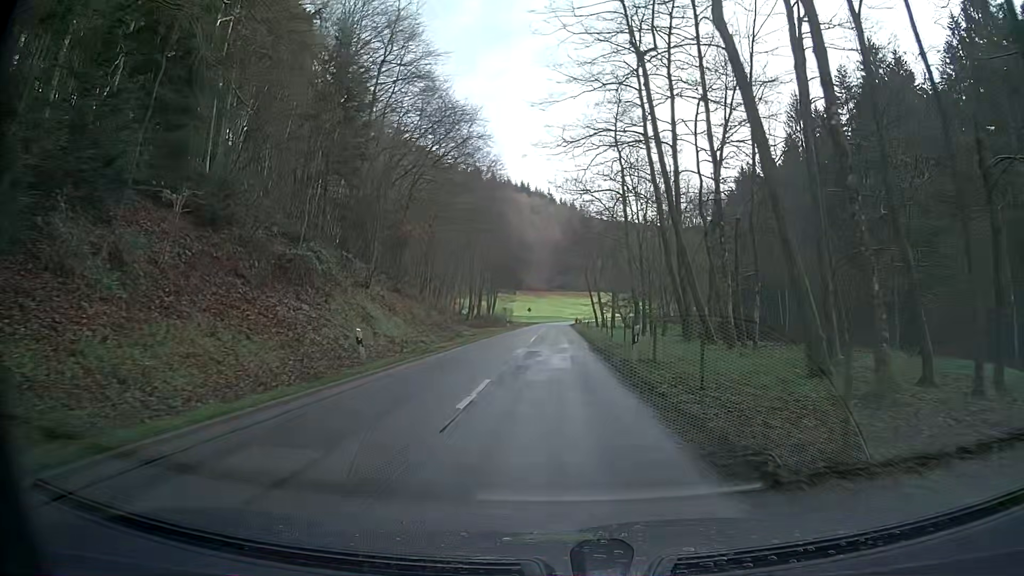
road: tertiary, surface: asphalt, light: Day
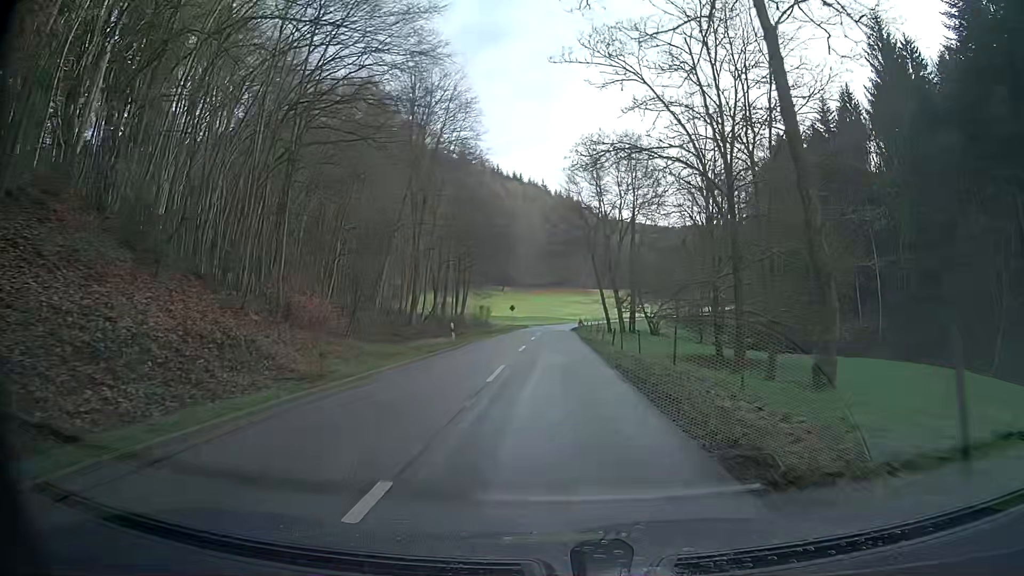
(+0.5, +33.0) m; +1°
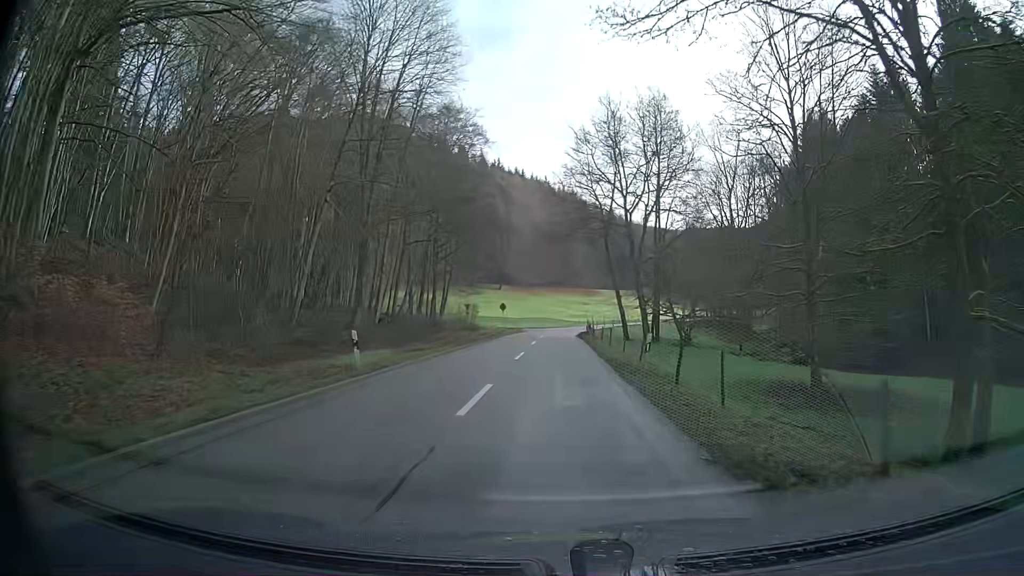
(0.0, +16.4) m; 0°
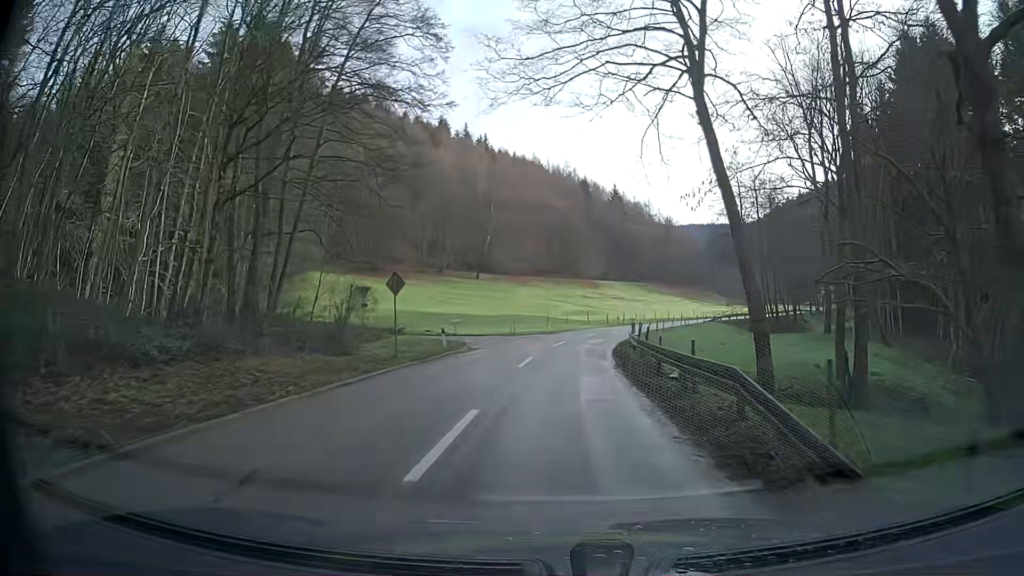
(+0.2, +40.7) m; +1°
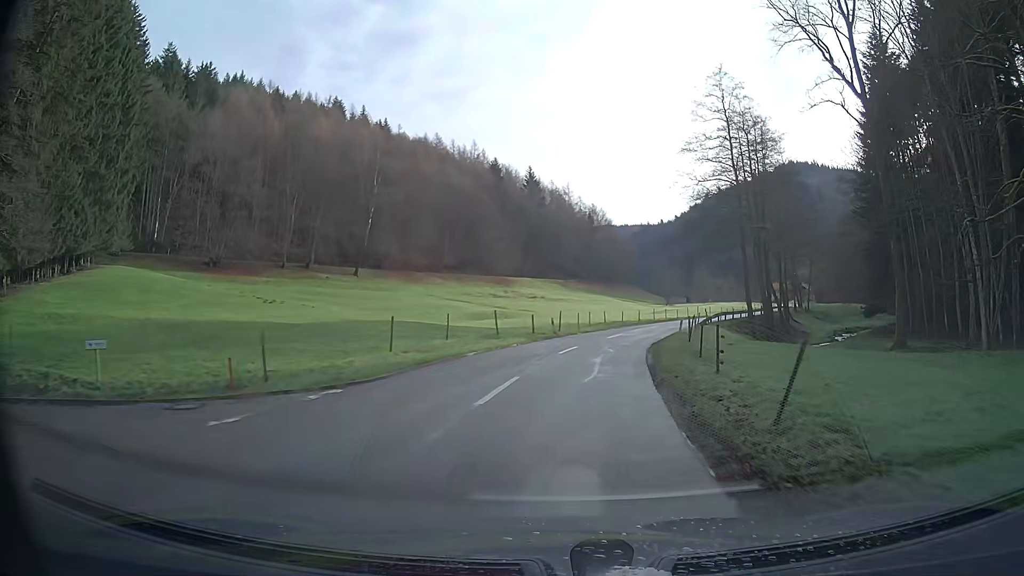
(+1.9, +32.1) m; +8°
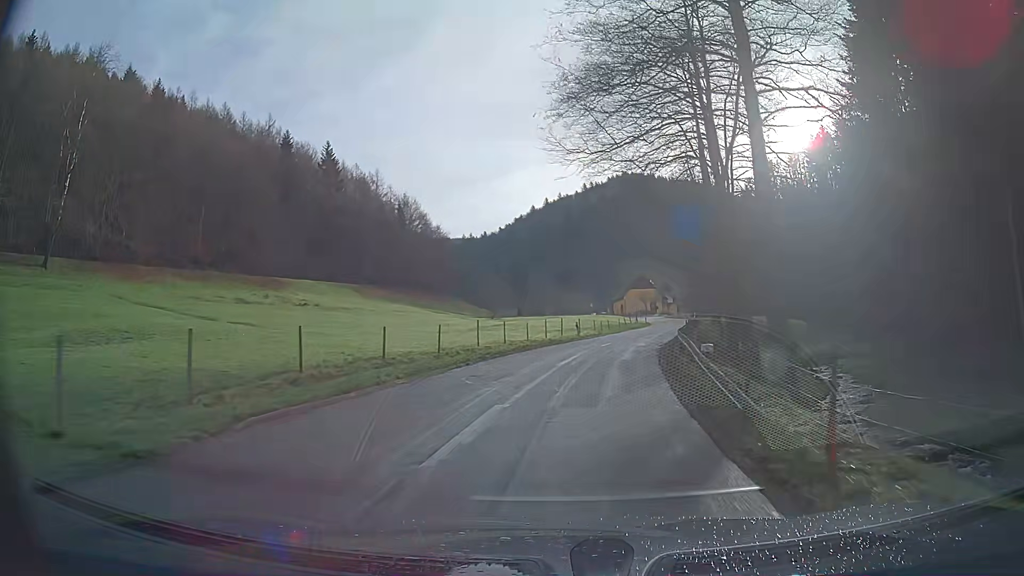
(+5.2, +39.9) m; +15°
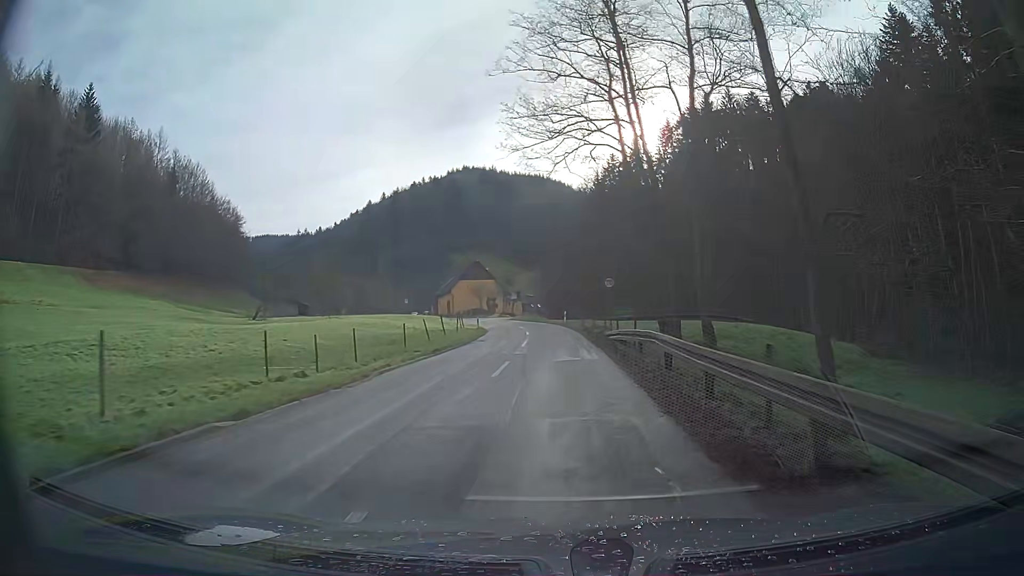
(+5.3, +40.9) m; +12°
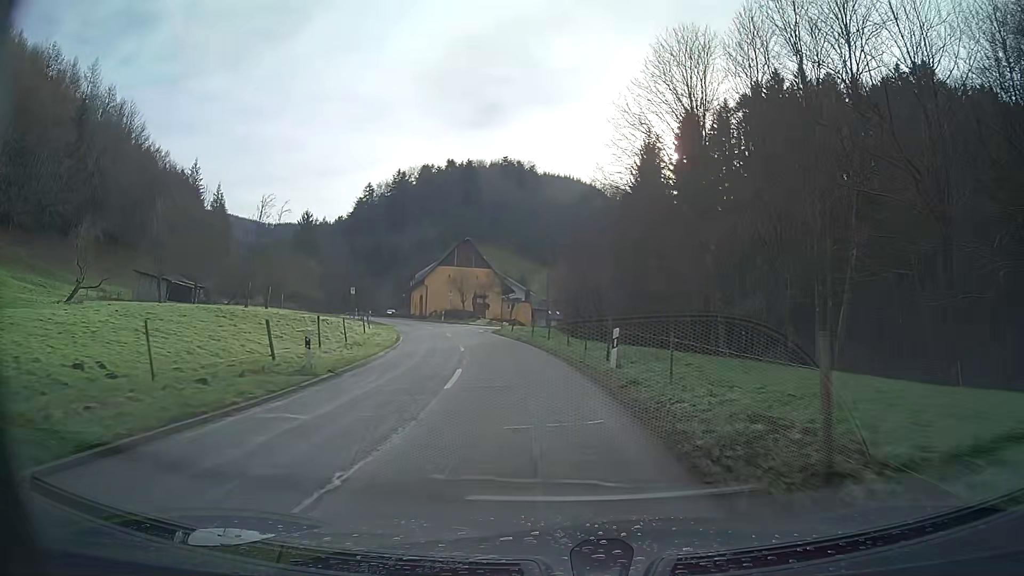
(-0.1, +38.3) m; -3°
